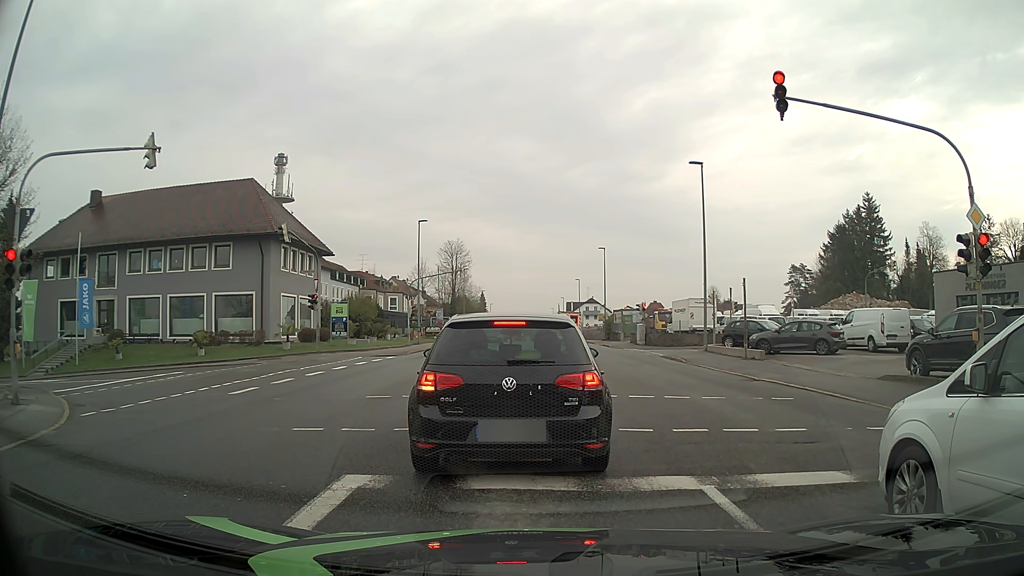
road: tertiary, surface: asphalt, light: Day
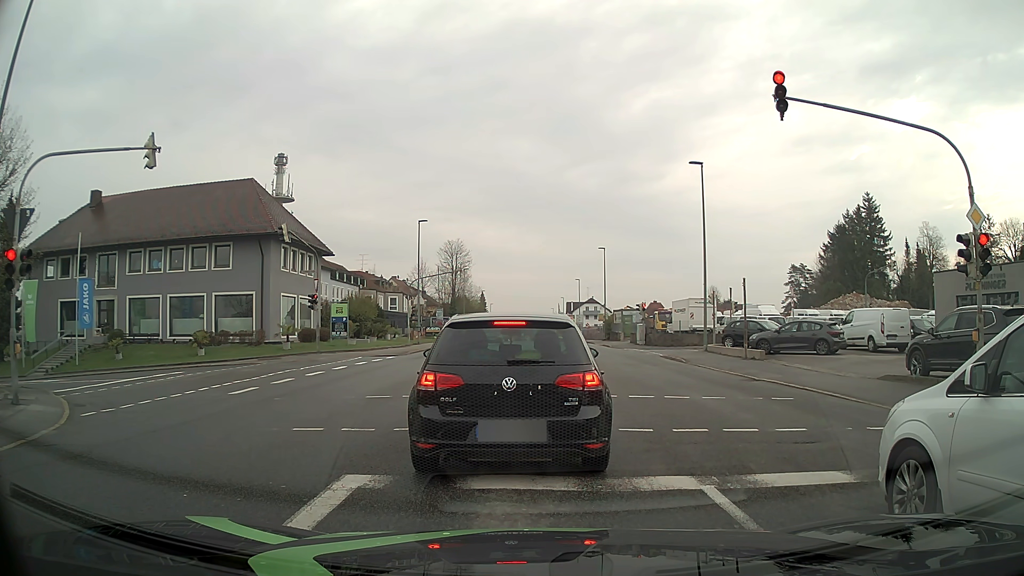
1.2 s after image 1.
(0.0, 0.0) m; 0°
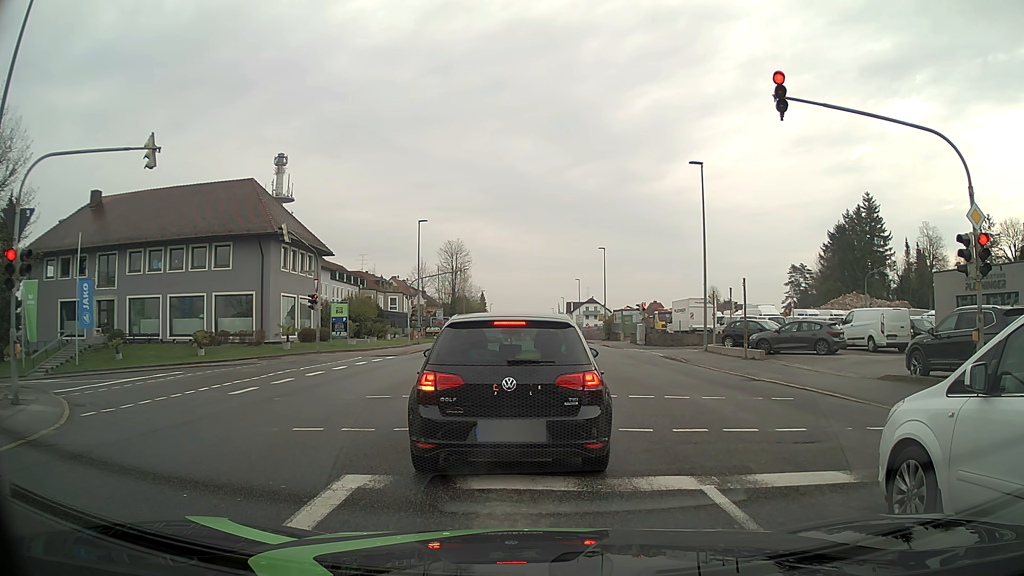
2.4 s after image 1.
(0.0, 0.0) m; 0°
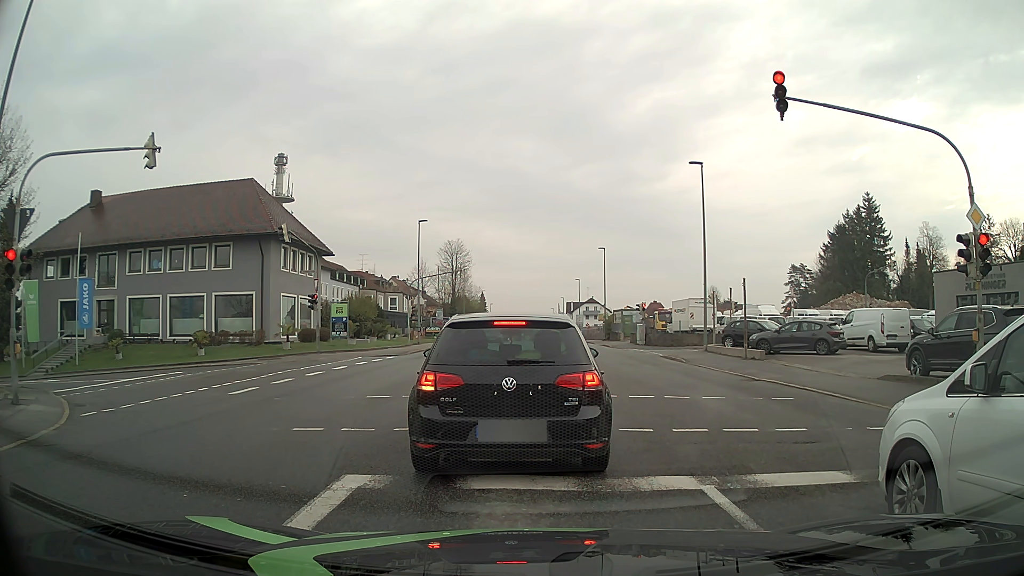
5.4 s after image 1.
(0.0, 0.0) m; 0°
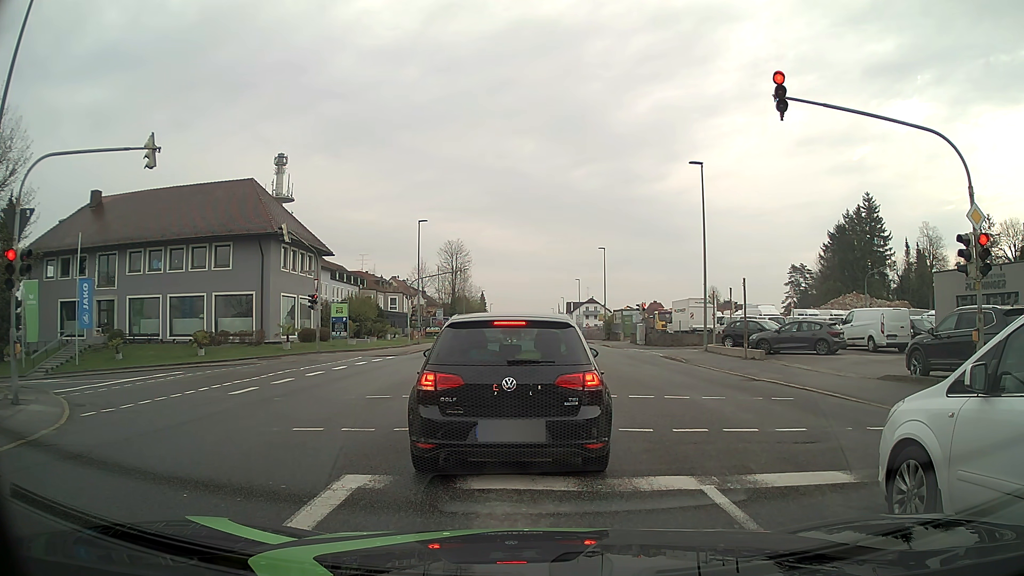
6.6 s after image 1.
(0.0, 0.0) m; 0°
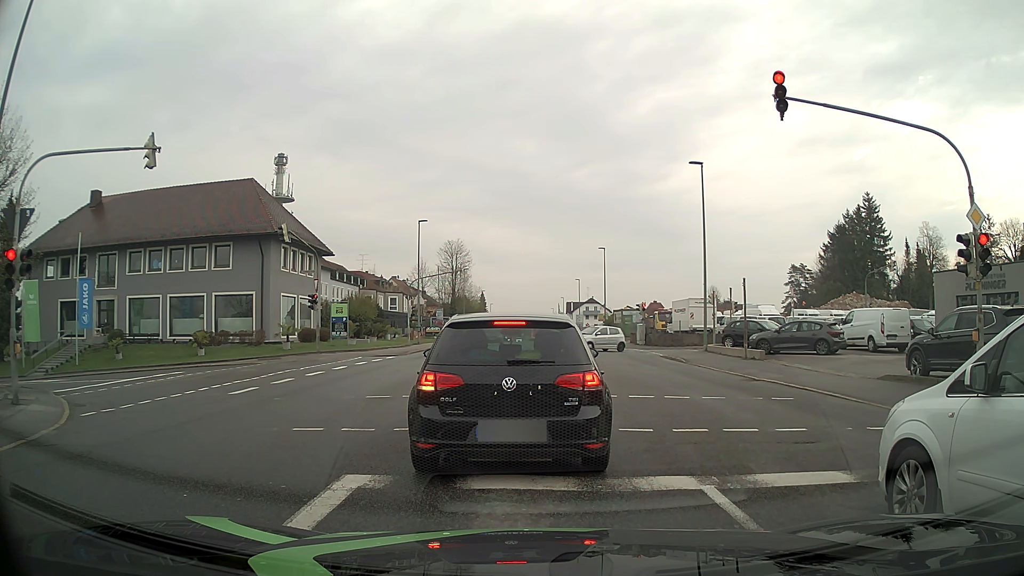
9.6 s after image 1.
(0.0, 0.0) m; 0°
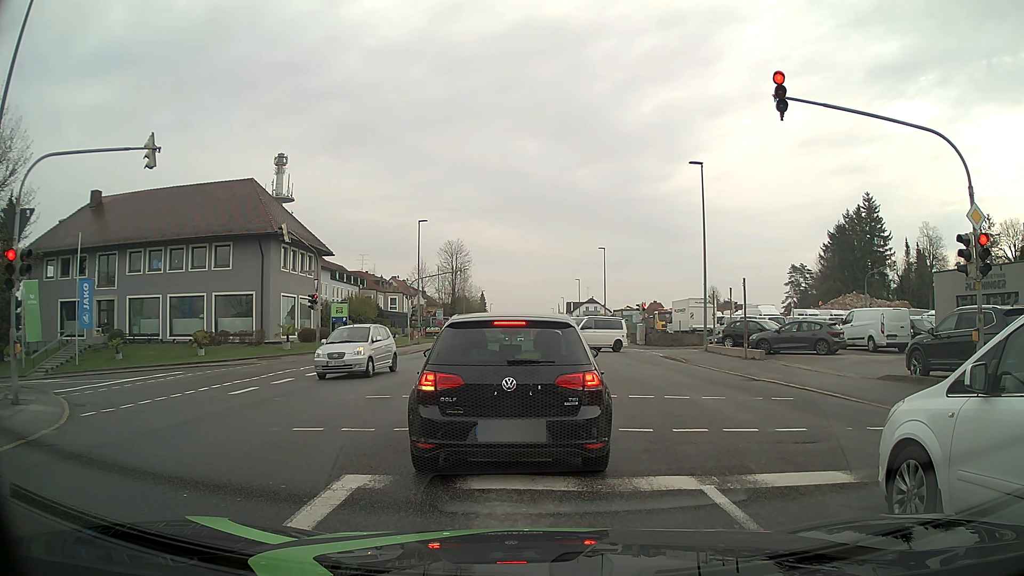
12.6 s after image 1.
(0.0, 0.0) m; 0°
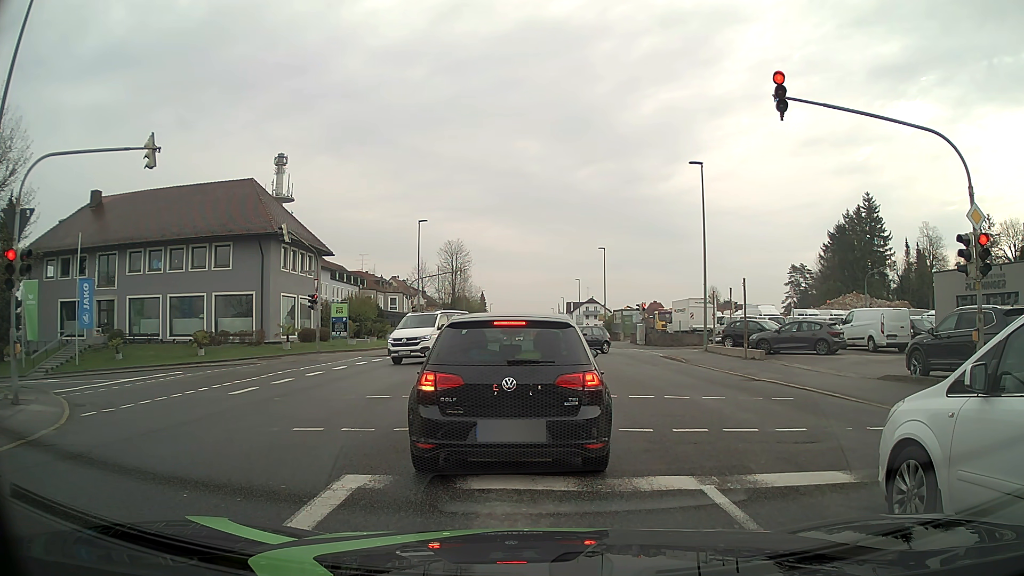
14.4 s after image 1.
(0.0, 0.0) m; 0°
